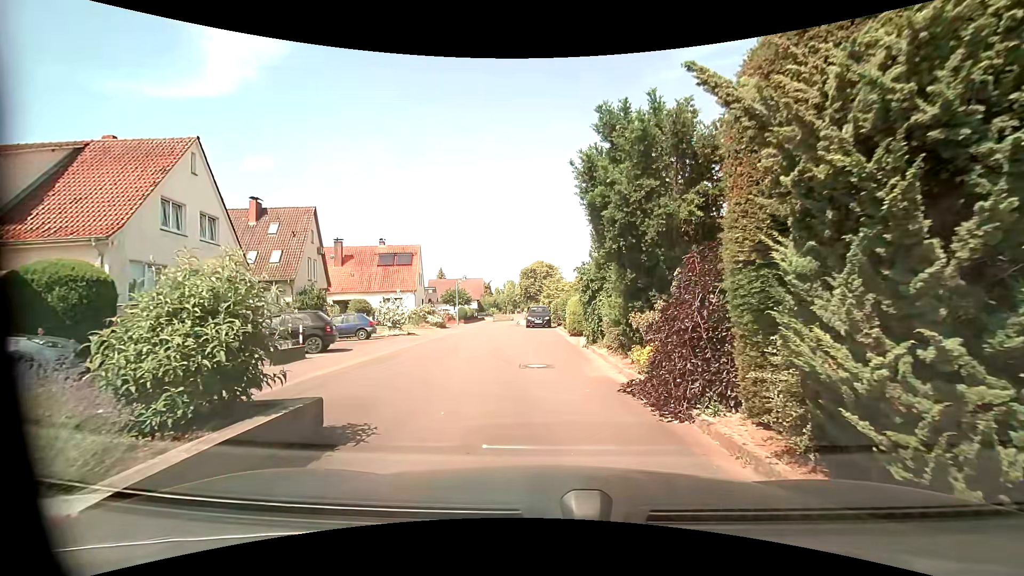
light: Day
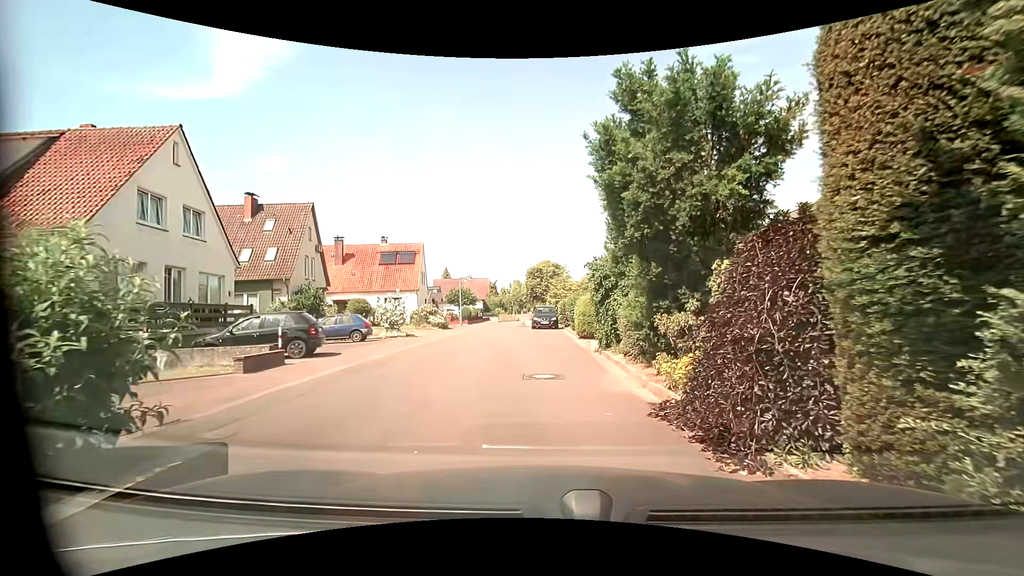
(0.0, +1.7) m; +1°
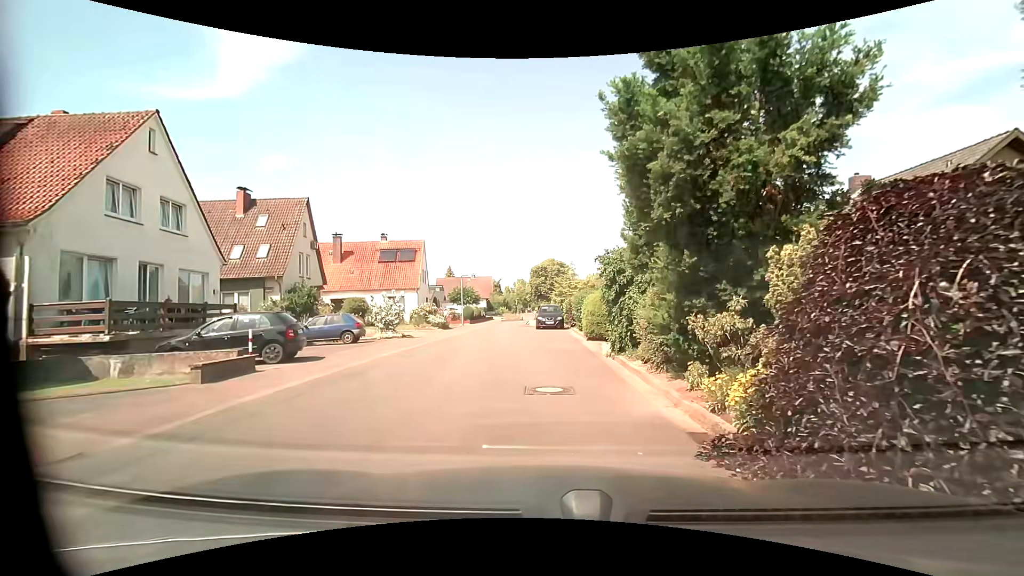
(0.0, +1.7) m; -2°
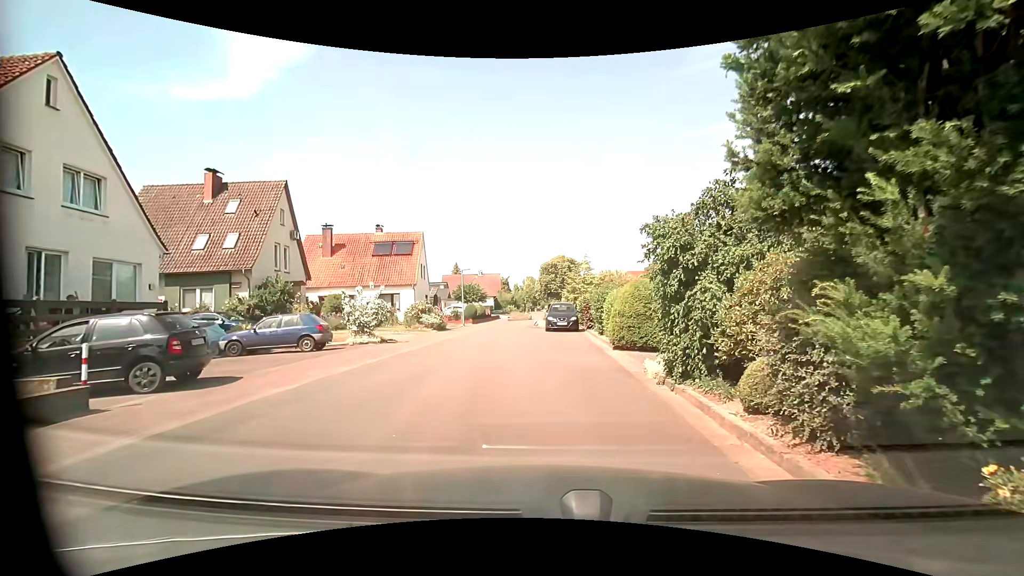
(0.0, +4.8) m; -2°
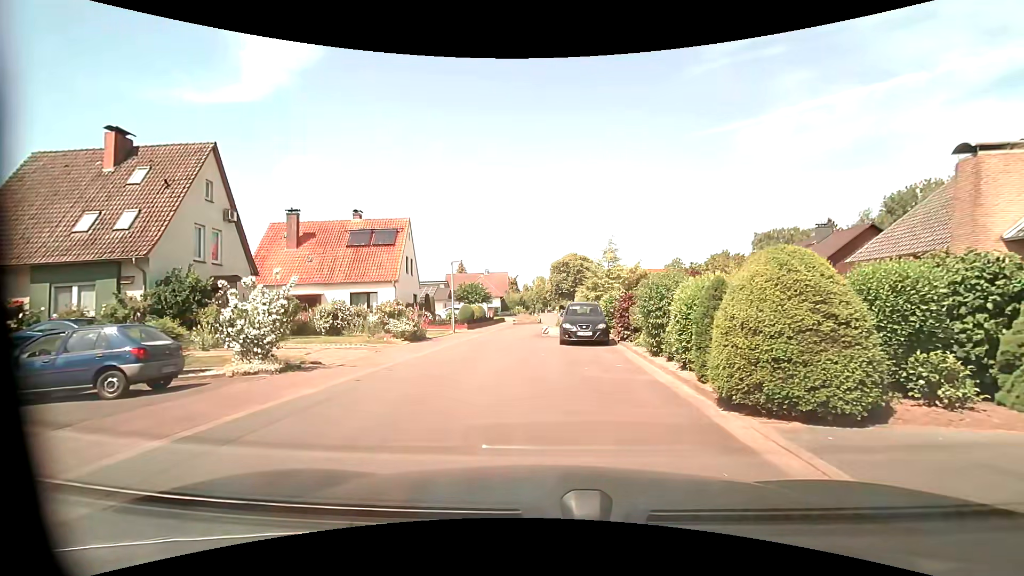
(+0.1, +8.5) m; -1°
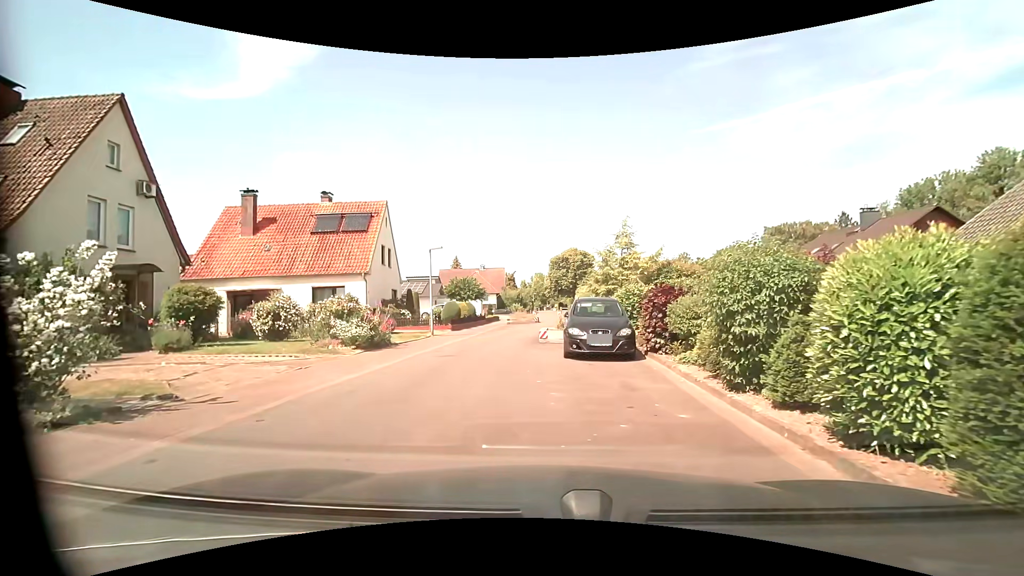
(+0.1, +5.5) m; +1°
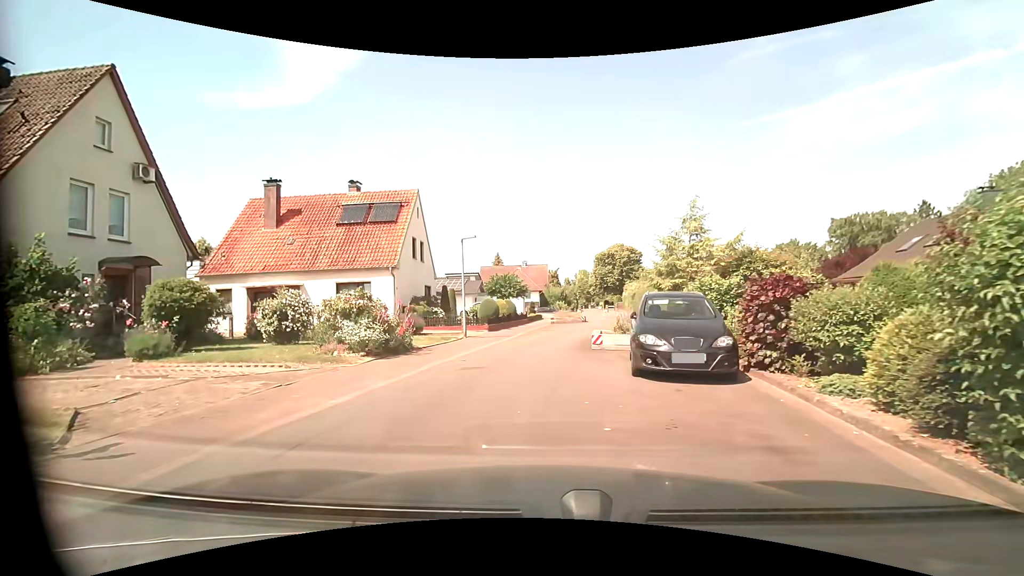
(-0.1, +3.4) m; -5°
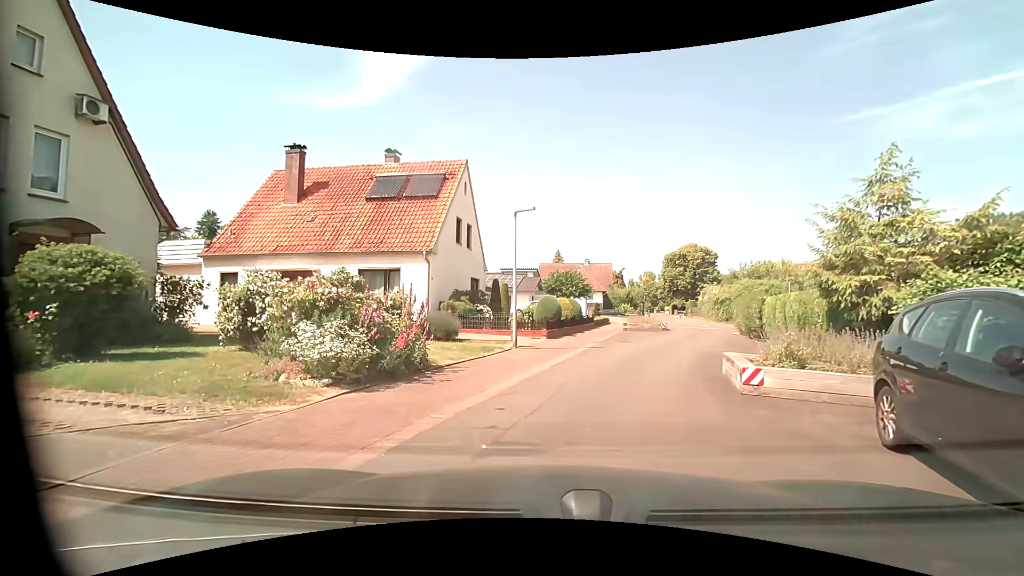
(-0.6, +6.2) m; -8°
